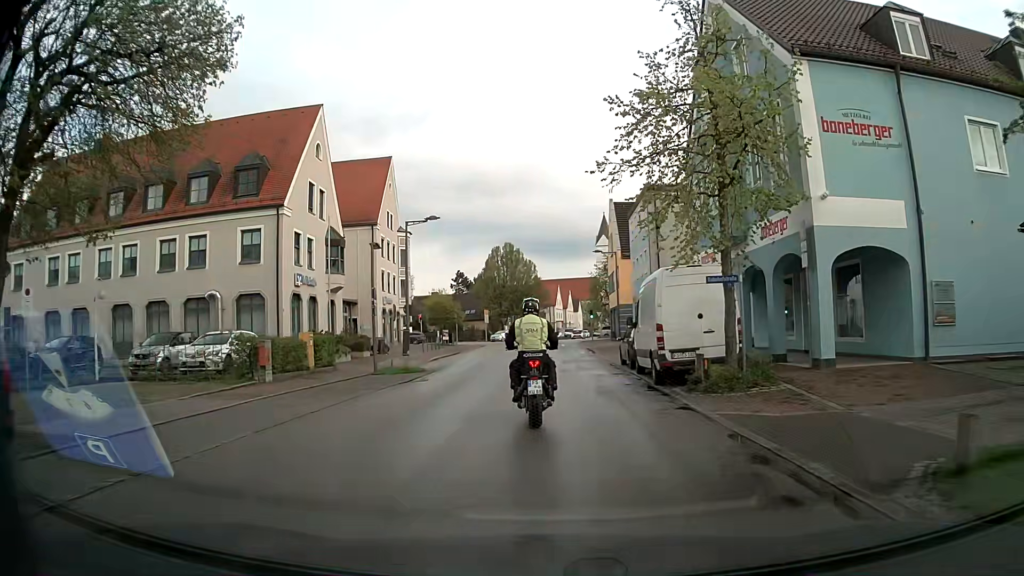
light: Day
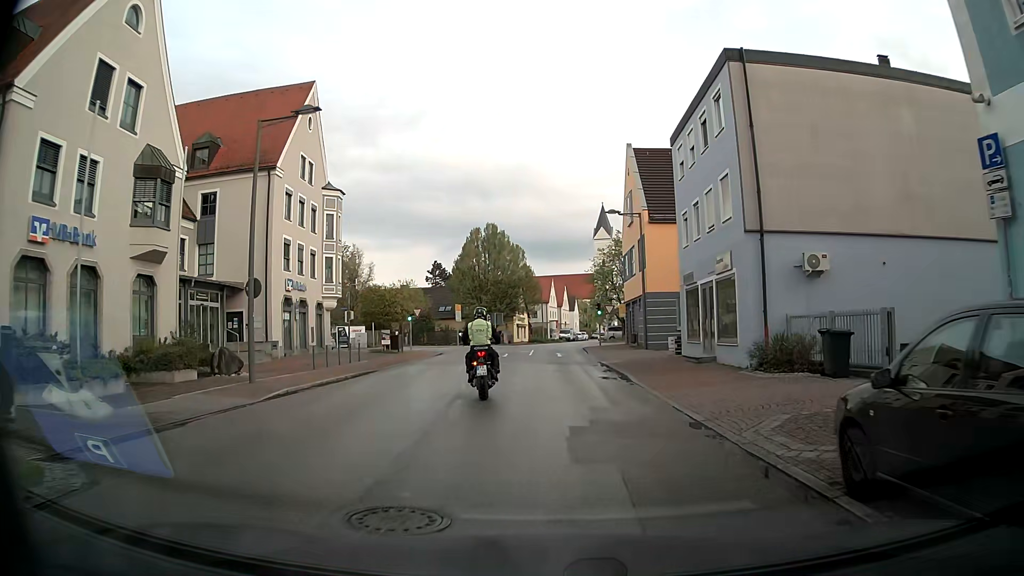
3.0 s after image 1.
(+0.1, +20.1) m; +1°
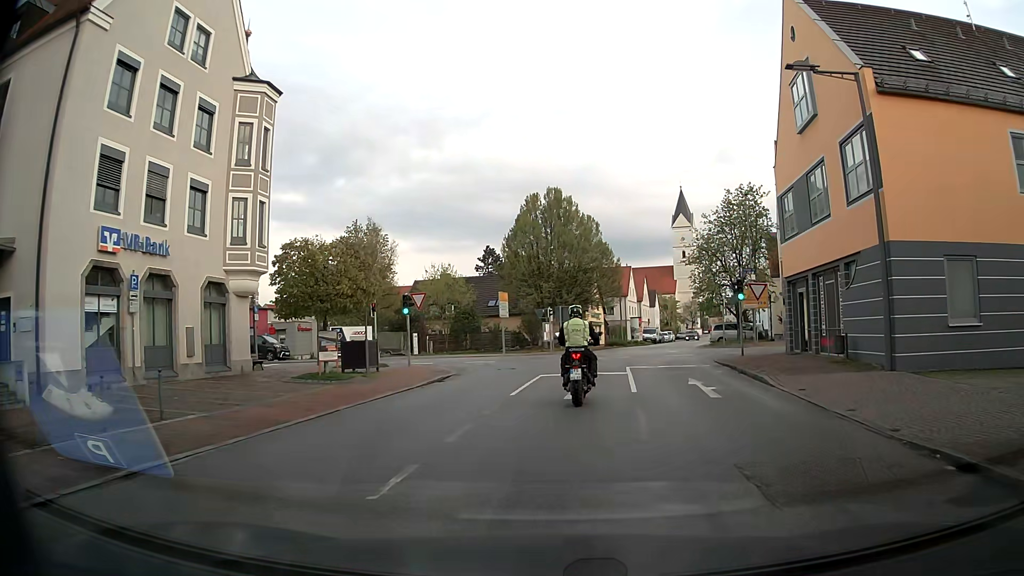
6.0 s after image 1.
(-1.5, +21.6) m; -6°
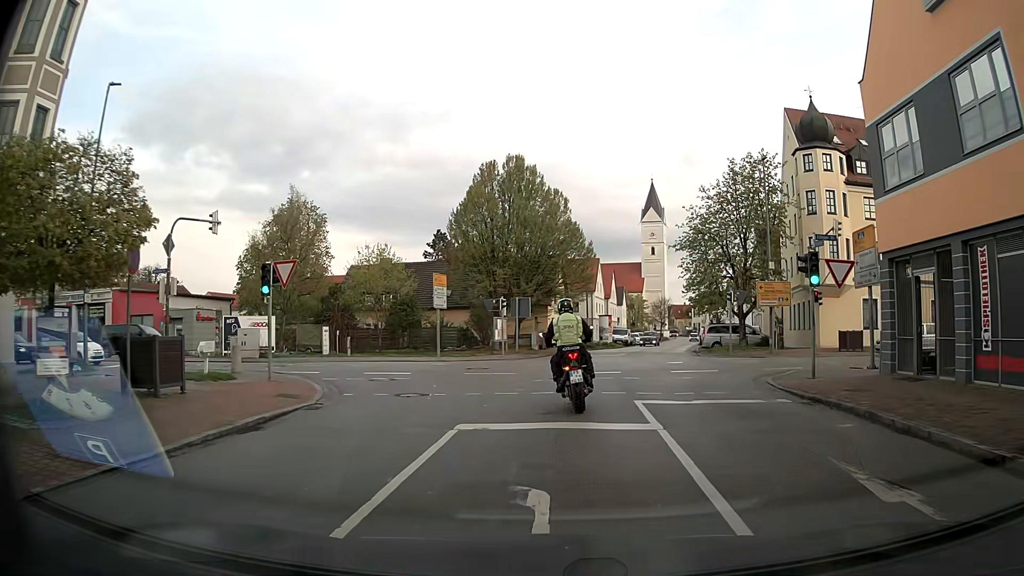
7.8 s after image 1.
(+0.2, +11.1) m; +2°
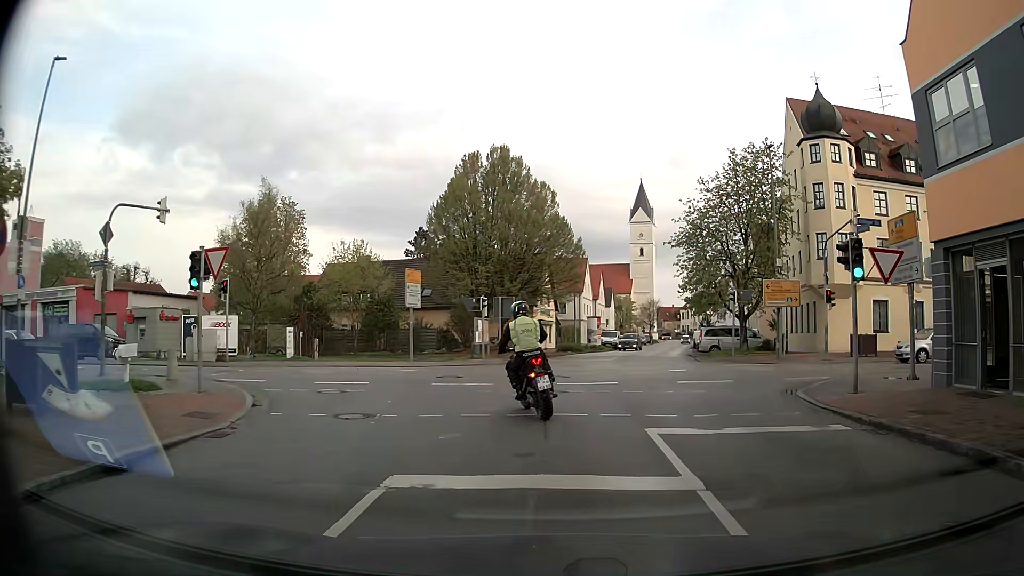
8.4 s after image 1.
(0.0, +3.2) m; +1°
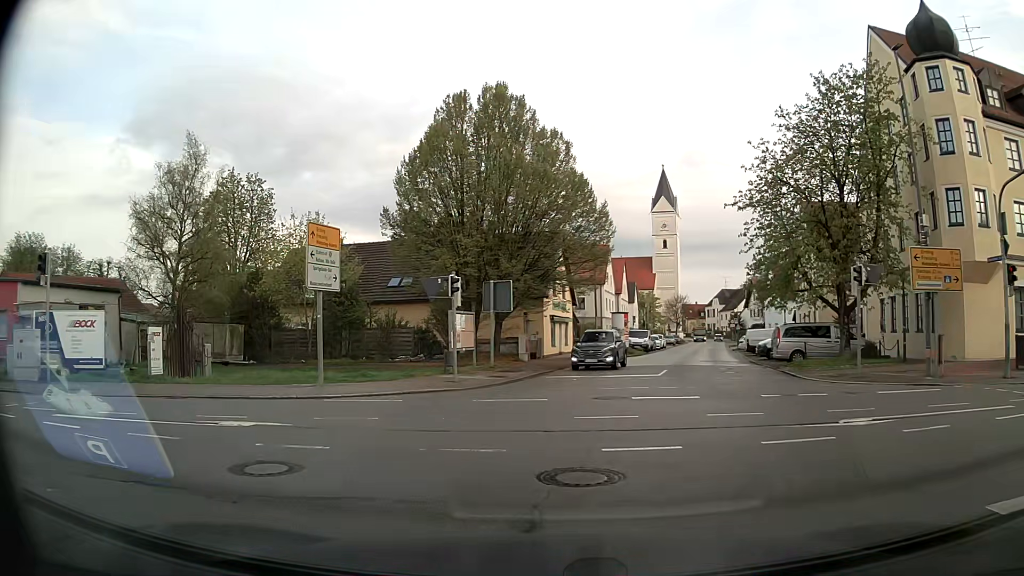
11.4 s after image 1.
(+0.1, +12.7) m; -2°
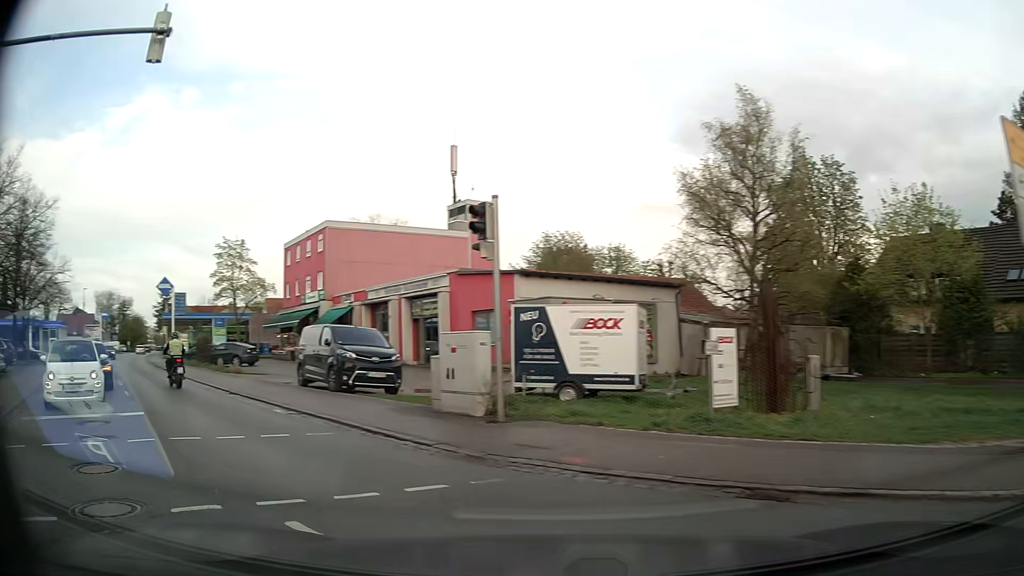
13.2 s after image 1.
(-3.4, +8.4) m; -50°
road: secondary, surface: asphalt
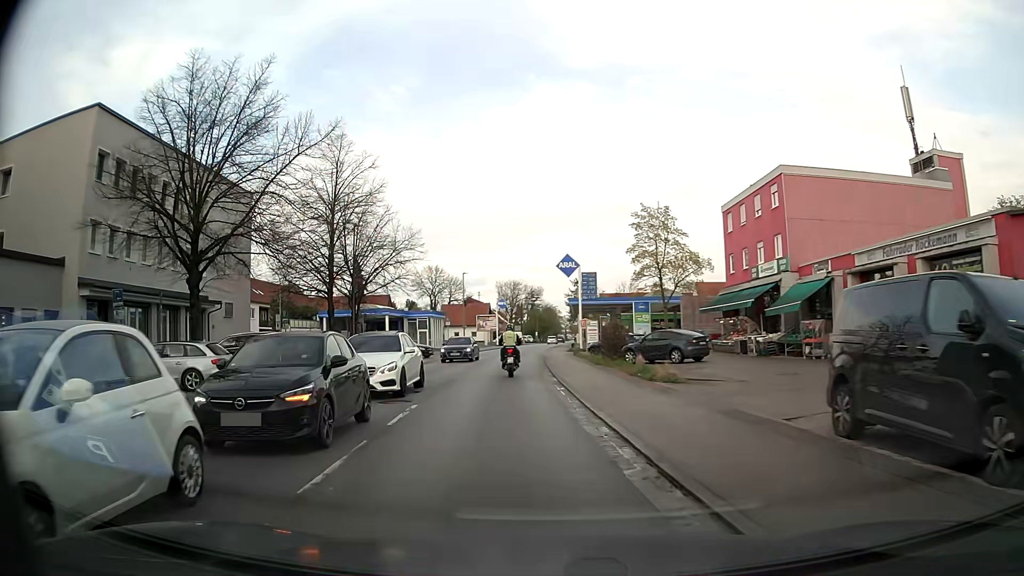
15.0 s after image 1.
(-5.0, +12.2) m; -36°
(-1, +10) (-1, +20) (-2, +30) (-2, +40) (-2, +50) (-2, +60) (-2, +70) (-2, +80) (-1, +90) (-1, +100) m
